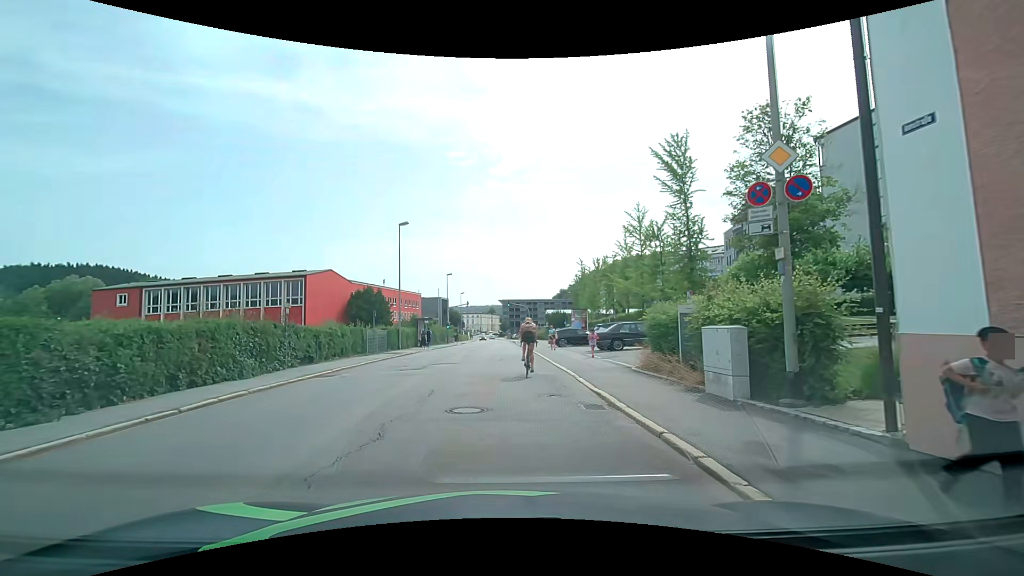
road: tertiary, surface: asphalt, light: Day
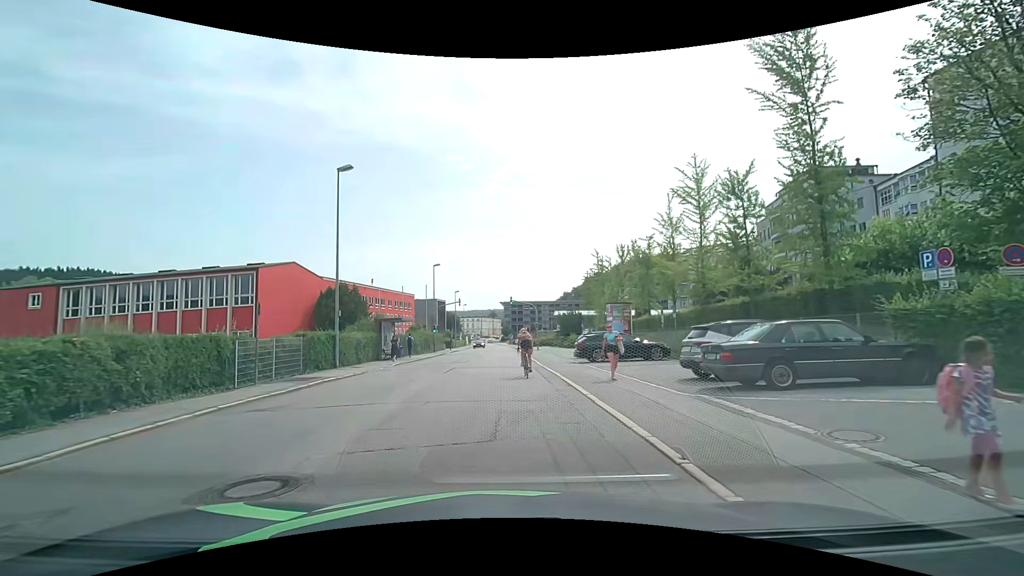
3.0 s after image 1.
(-0.1, +15.0) m; -2°
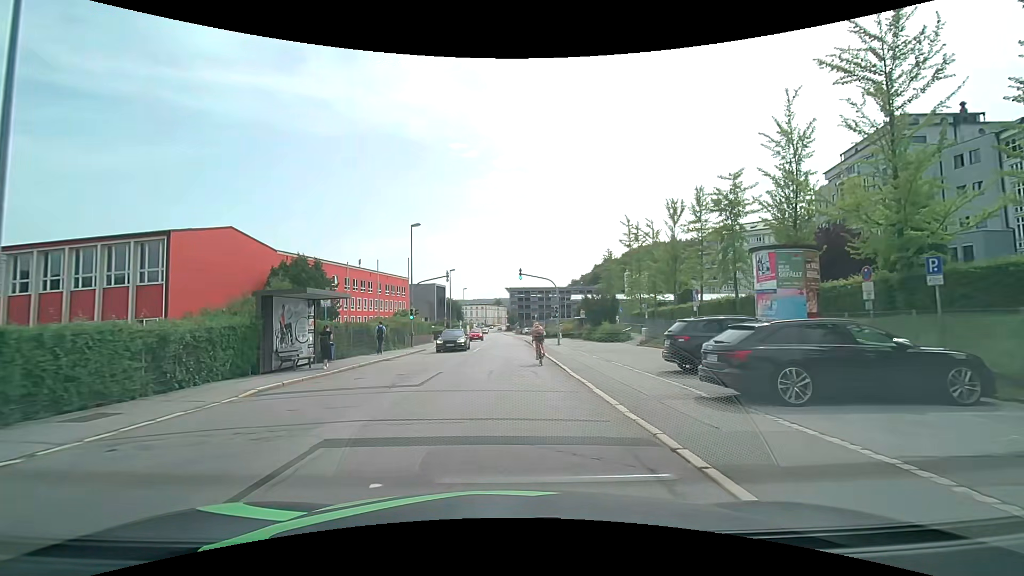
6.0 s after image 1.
(+0.3, +16.8) m; +1°
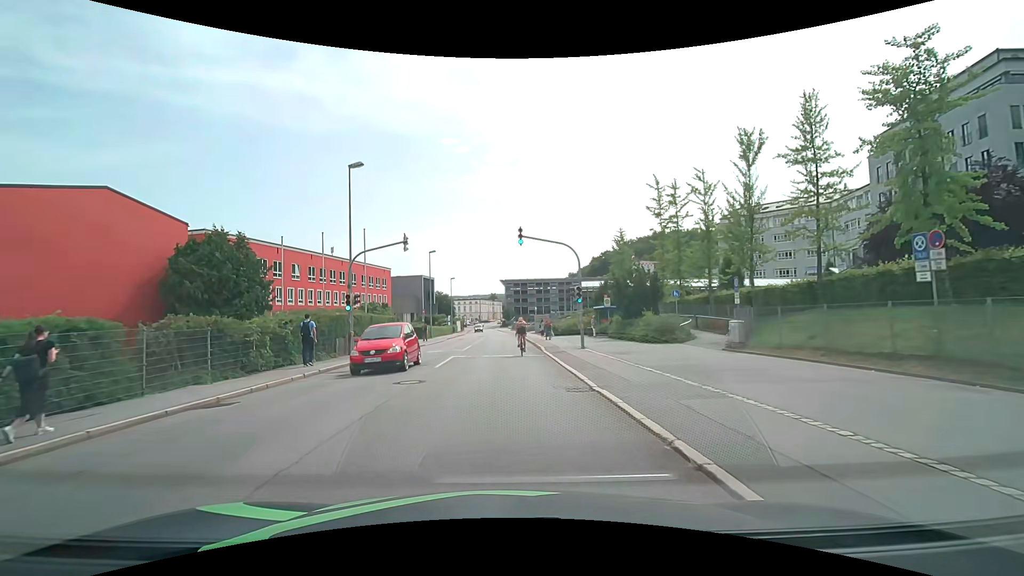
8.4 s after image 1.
(+0.1, +14.7) m; 0°
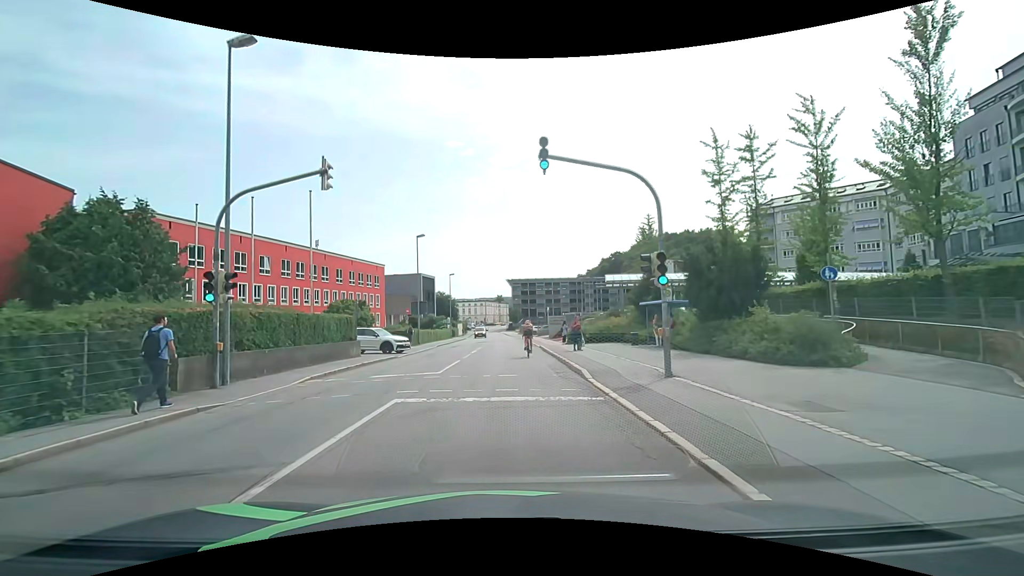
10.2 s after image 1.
(-0.1, +12.2) m; -1°
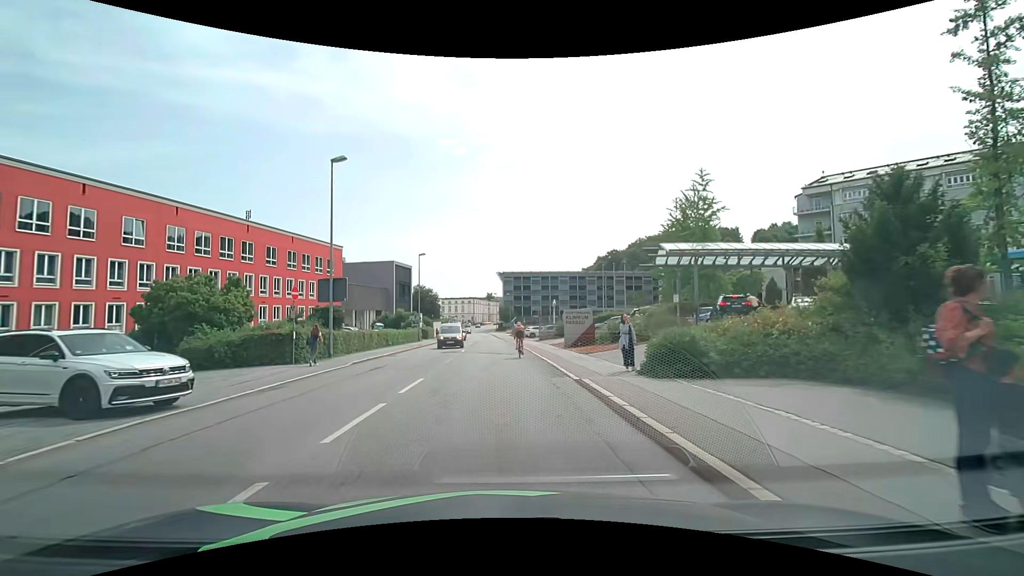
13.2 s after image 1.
(+0.1, +21.1) m; +1°
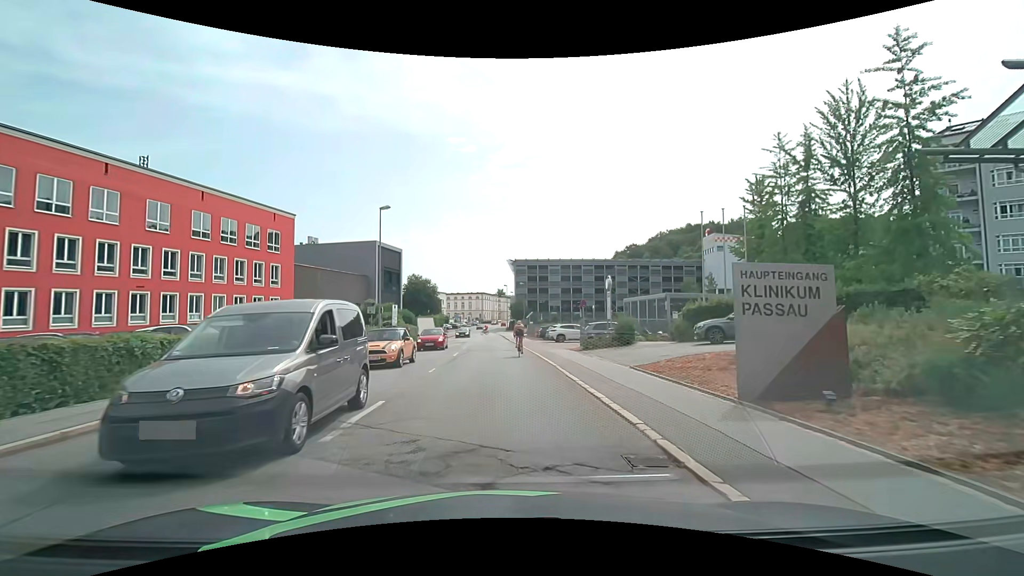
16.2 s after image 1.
(0.0, +22.6) m; -1°
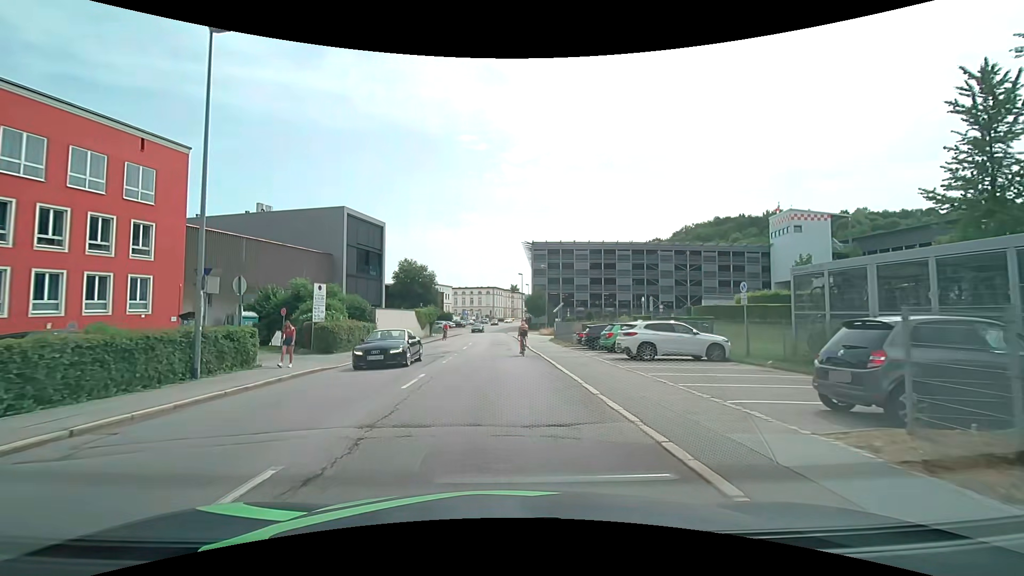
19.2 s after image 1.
(-0.2, +22.5) m; -2°
(0, +10) (0, +20) (0, +30) (0, +40) (-1, +50) (-1, +60) (-1, +70) (-1, +80) (0, +90) (0, +100) m
